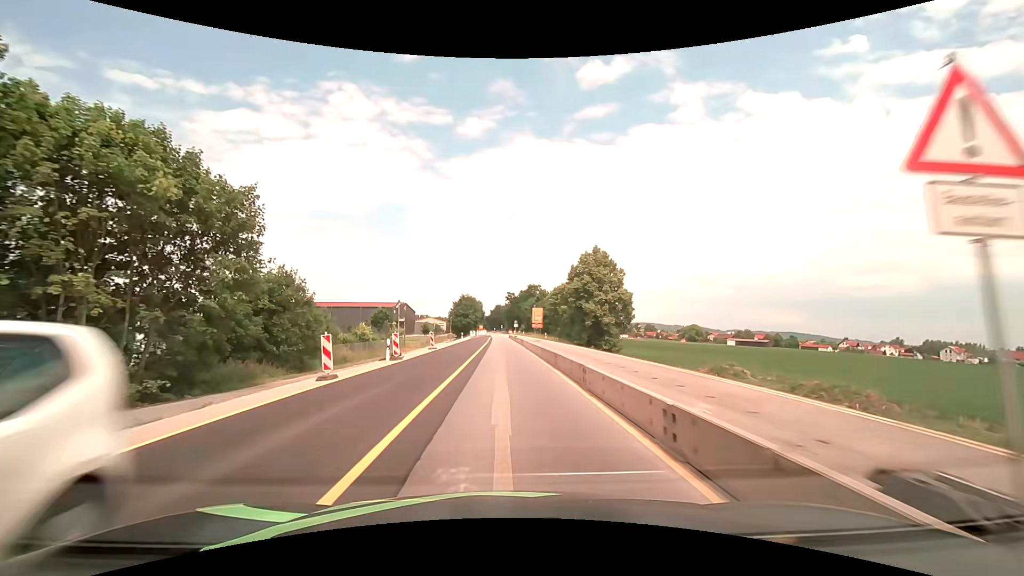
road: motorway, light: Day
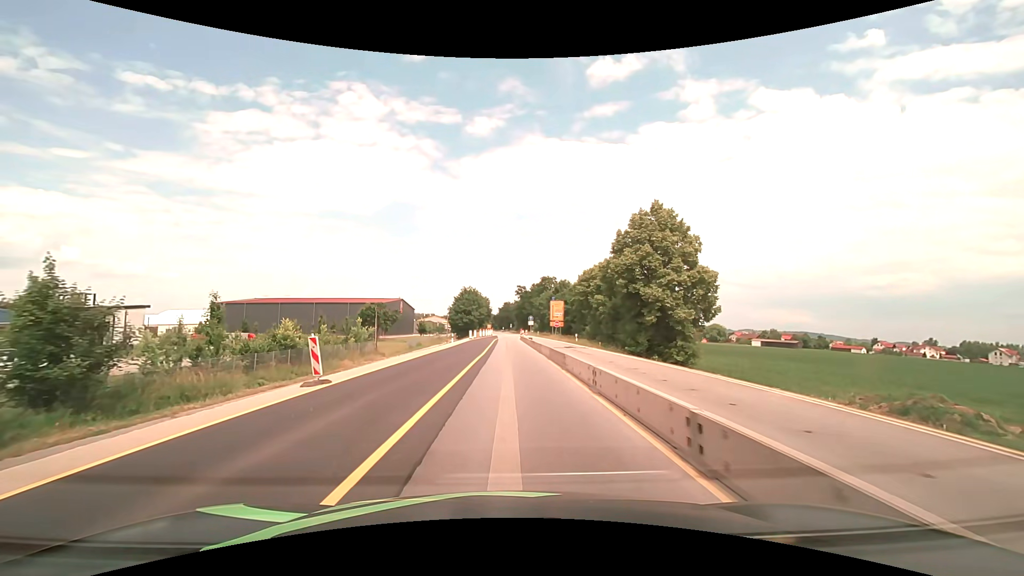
(-0.3, +24.5) m; -1°
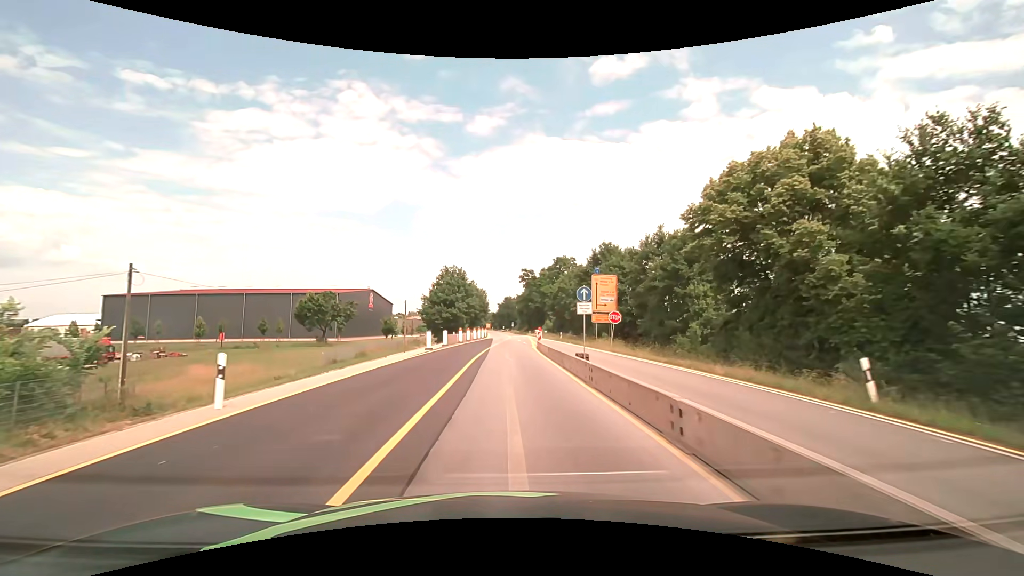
(0.0, +41.1) m; 0°
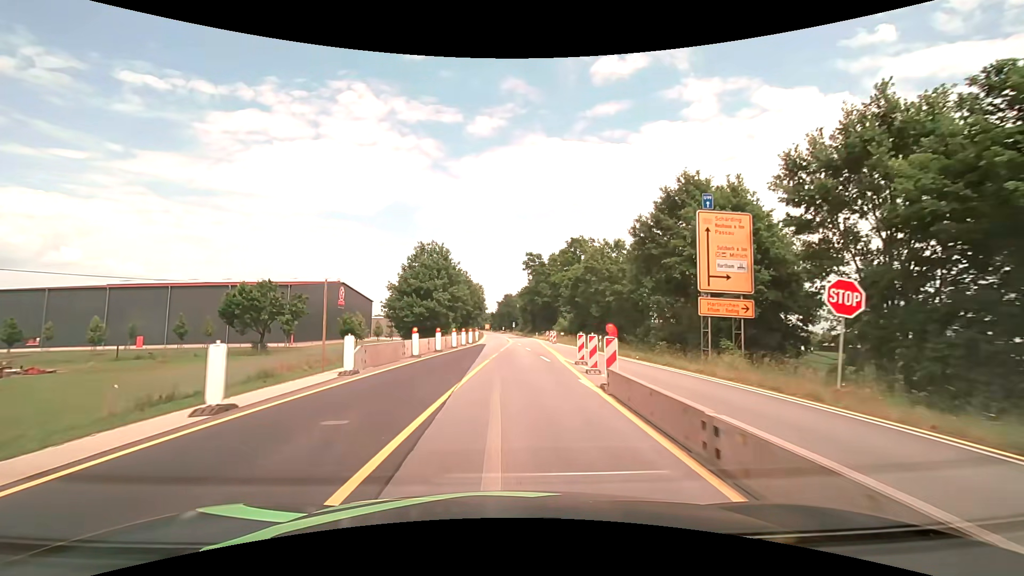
(+0.1, +25.0) m; 0°
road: primary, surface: asphalt
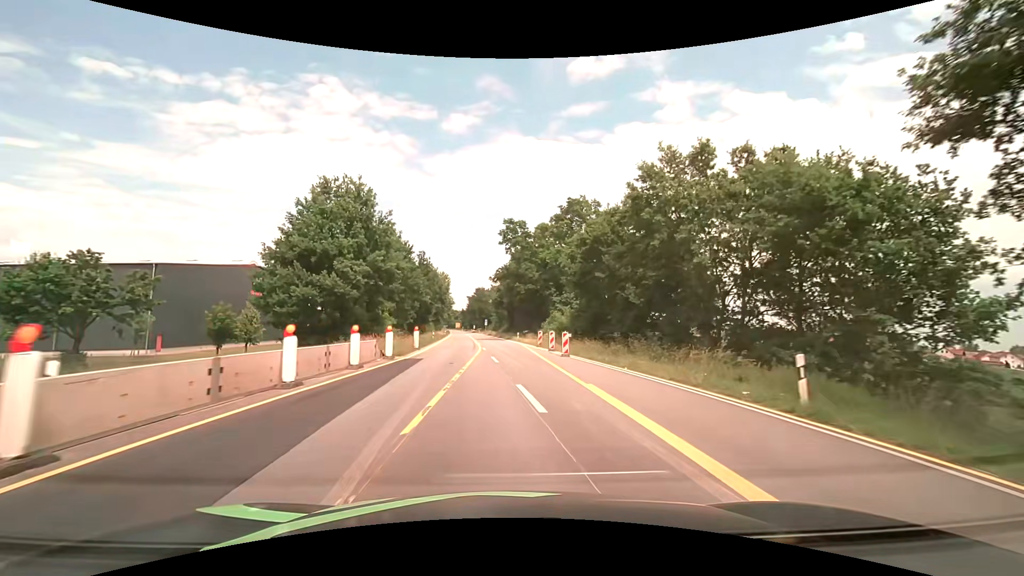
(+0.4, +26.0) m; +3°
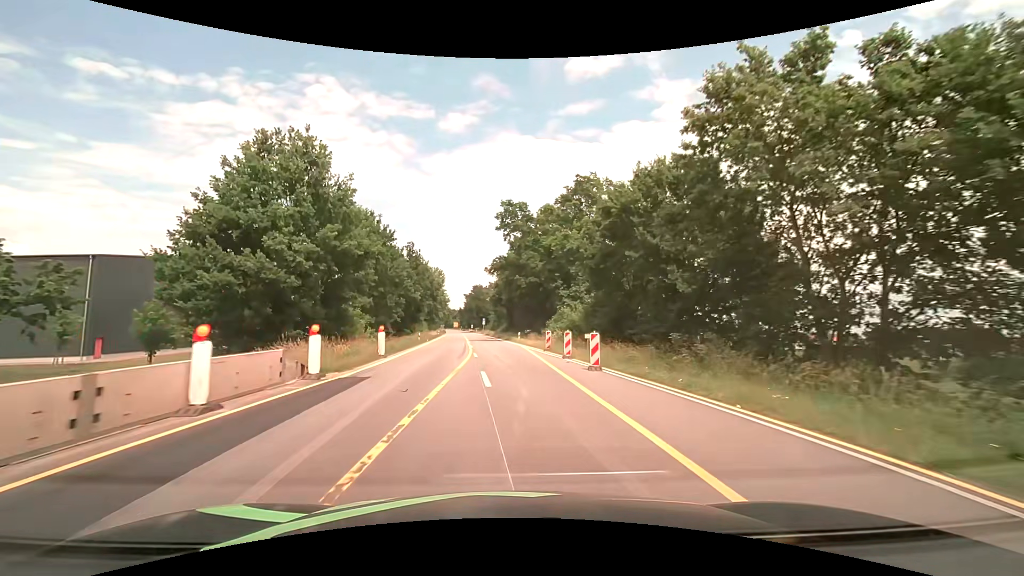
(+0.1, +8.6) m; 0°
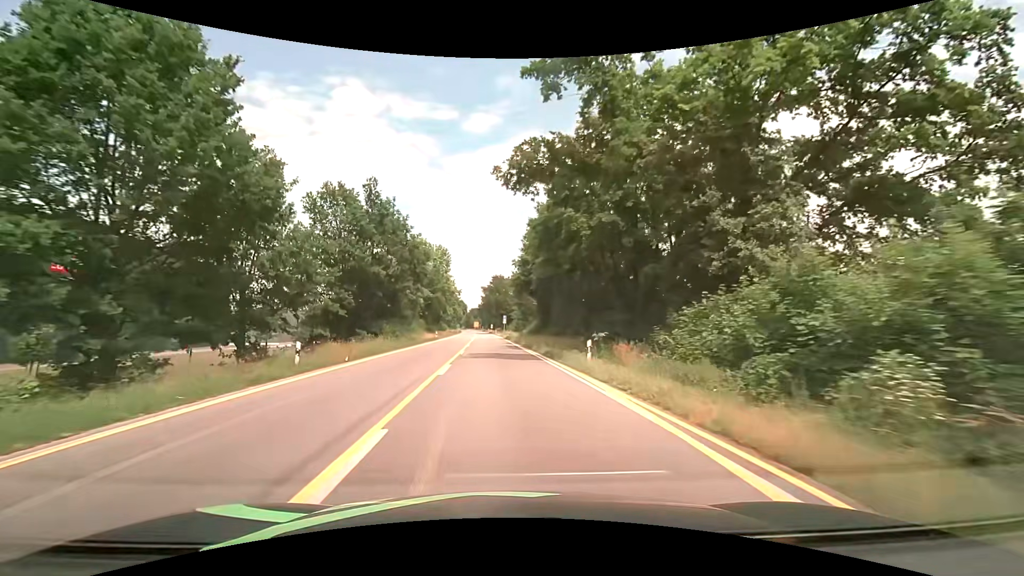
(-0.8, +32.8) m; -3°
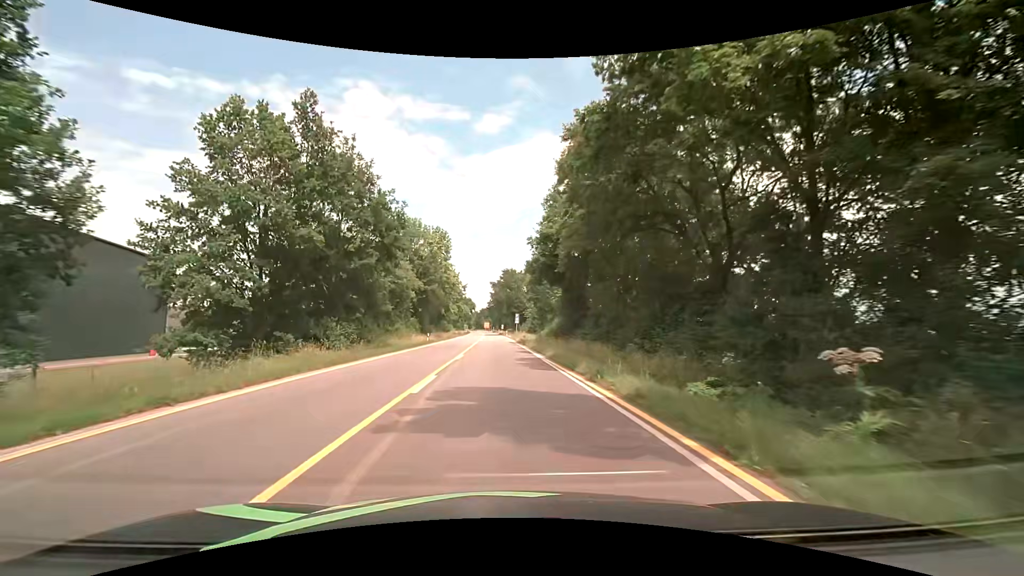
(-0.2, +16.2) m; -2°
(0, +10) (0, +20) (0, +30) (0, +40) (-1, +50) (-1, +60) (-1, +70) (-1, +80) (-1, +90) (-2, +100) m
